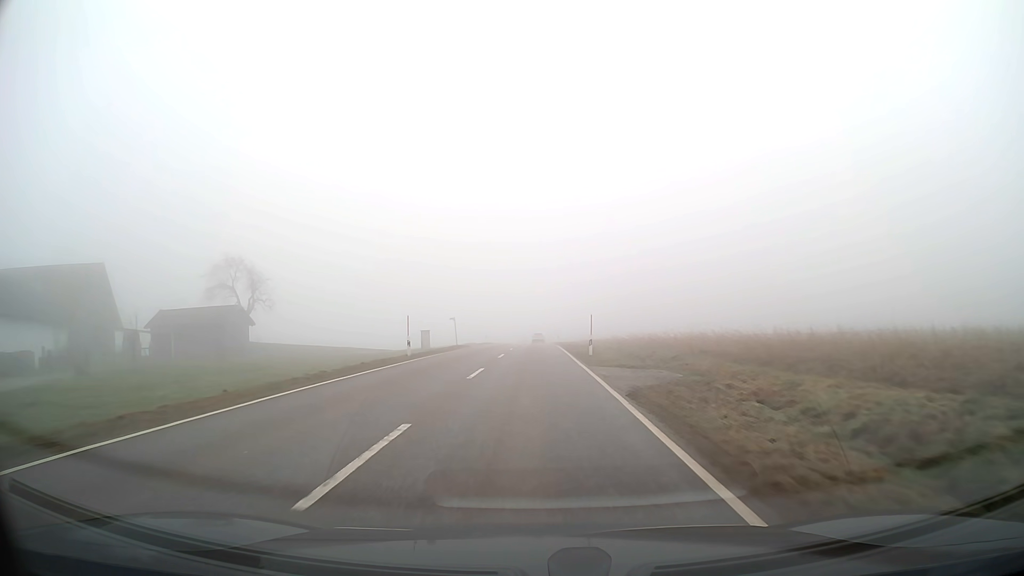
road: tertiary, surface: asphalt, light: Day
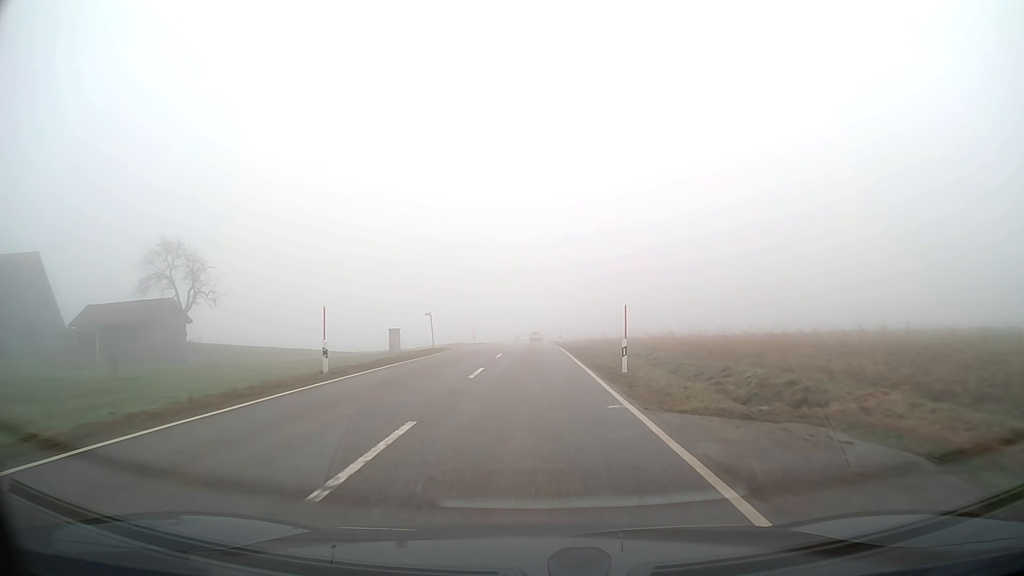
(0.0, +11.8) m; 0°
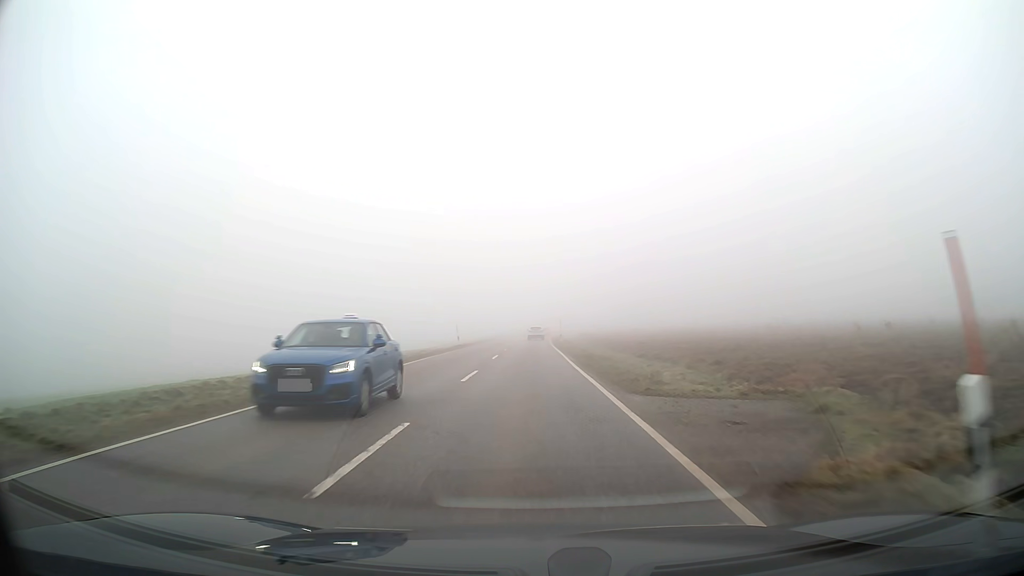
(+0.1, +58.4) m; 0°
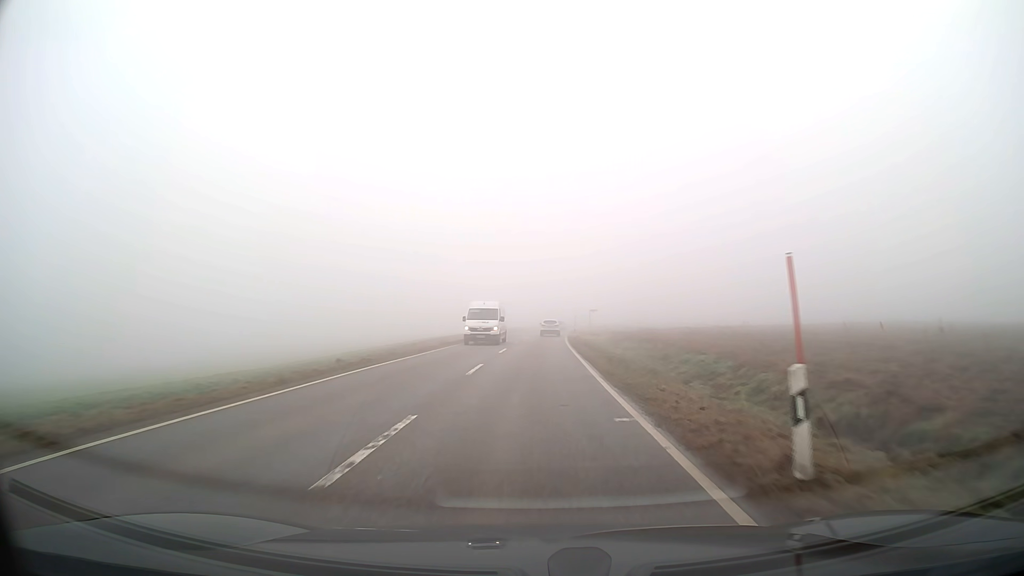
(+0.1, +46.9) m; 0°
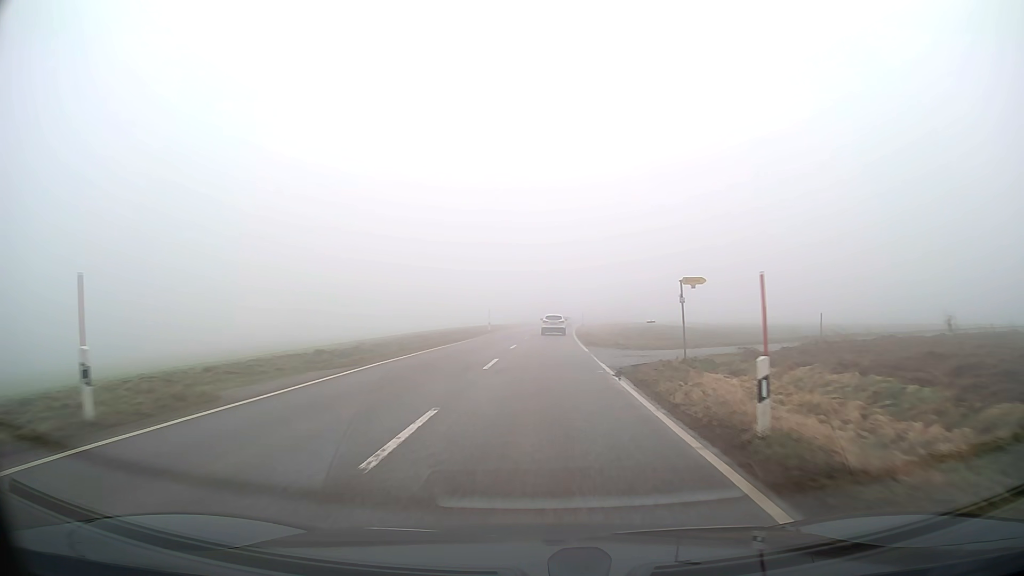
(+0.6, +46.3) m; +2°
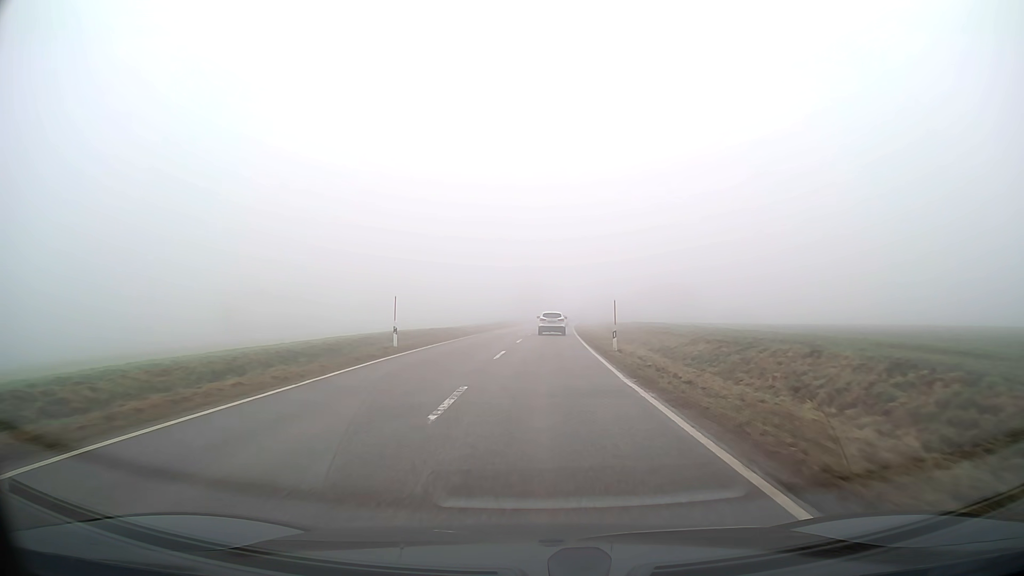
(+0.5, +32.4) m; +2°
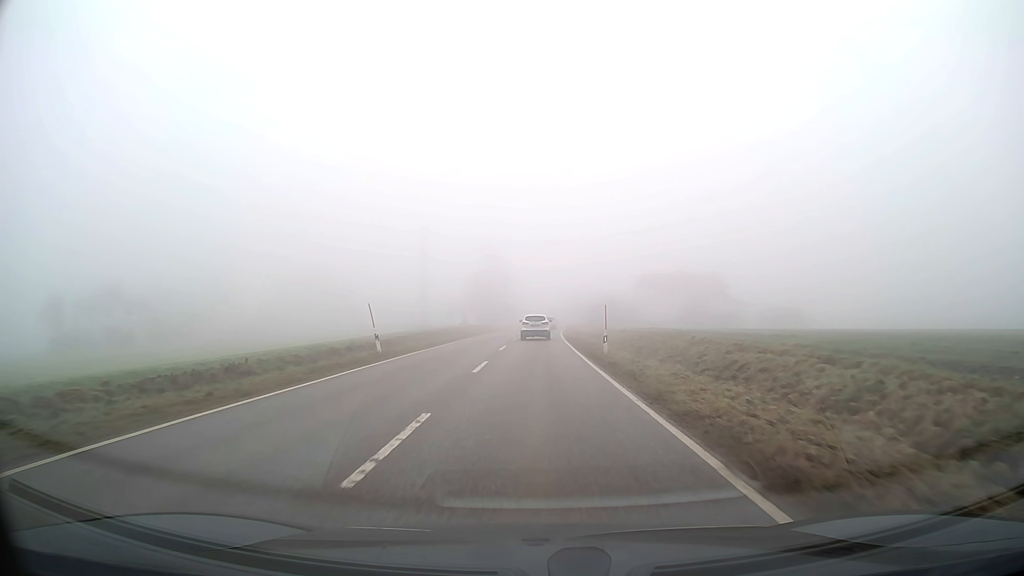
(+1.2, +49.4) m; +3°
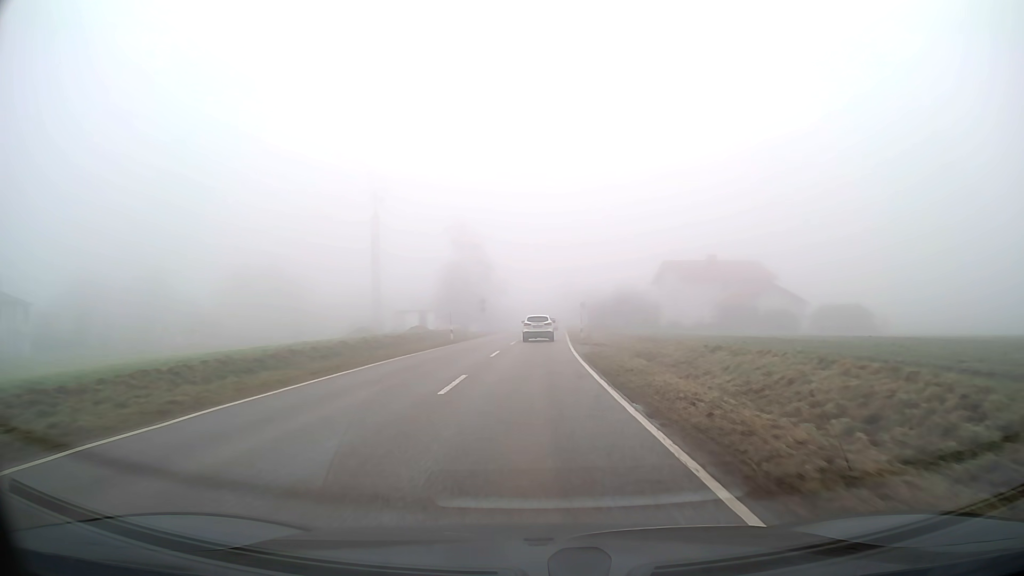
(+0.2, +28.5) m; +1°
